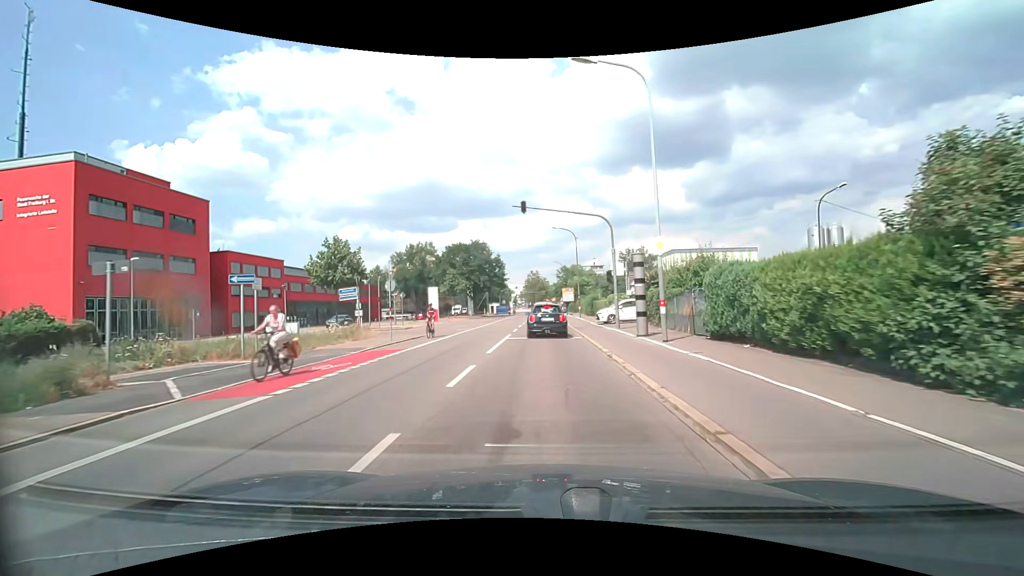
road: secondary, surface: asphalt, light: Day
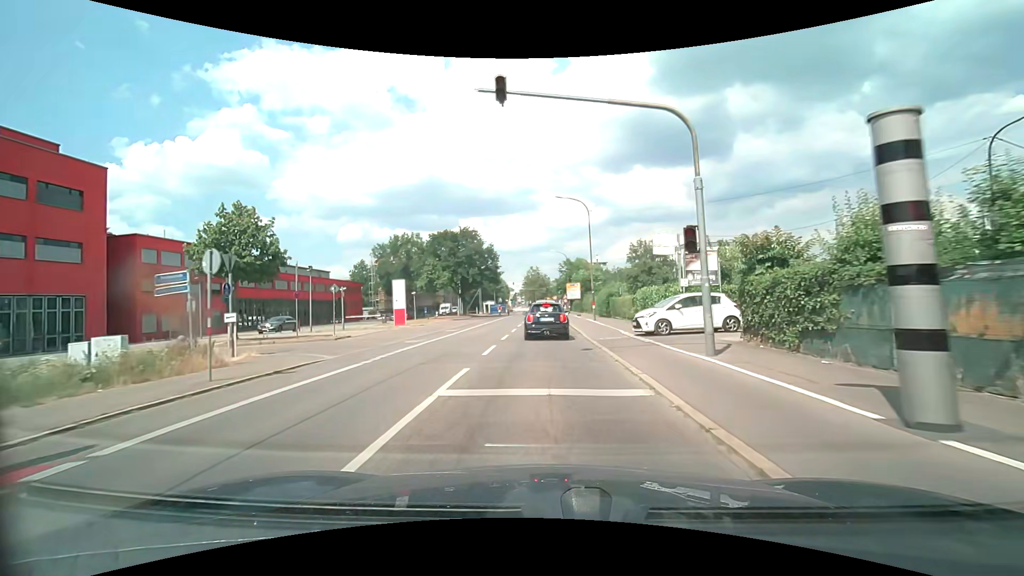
(0.0, +13.5) m; 0°
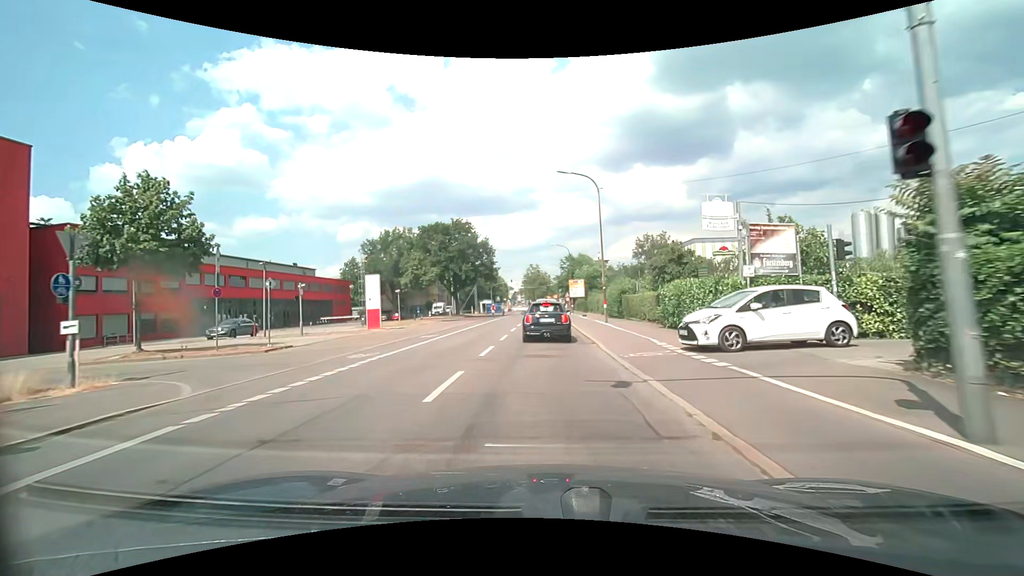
(0.0, +6.6) m; 0°
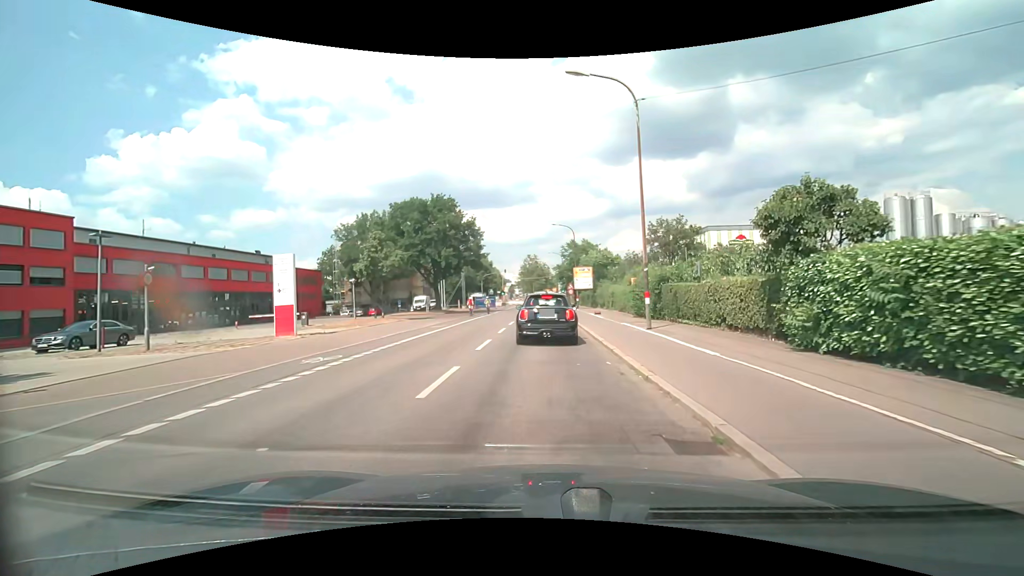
(-0.1, +12.1) m; 0°
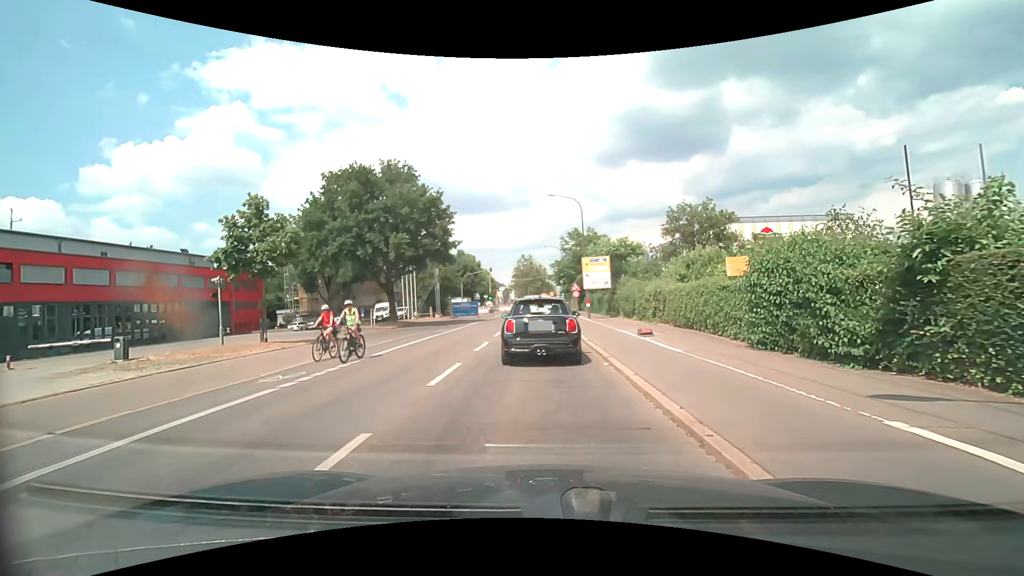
(0.0, +16.0) m; +1°
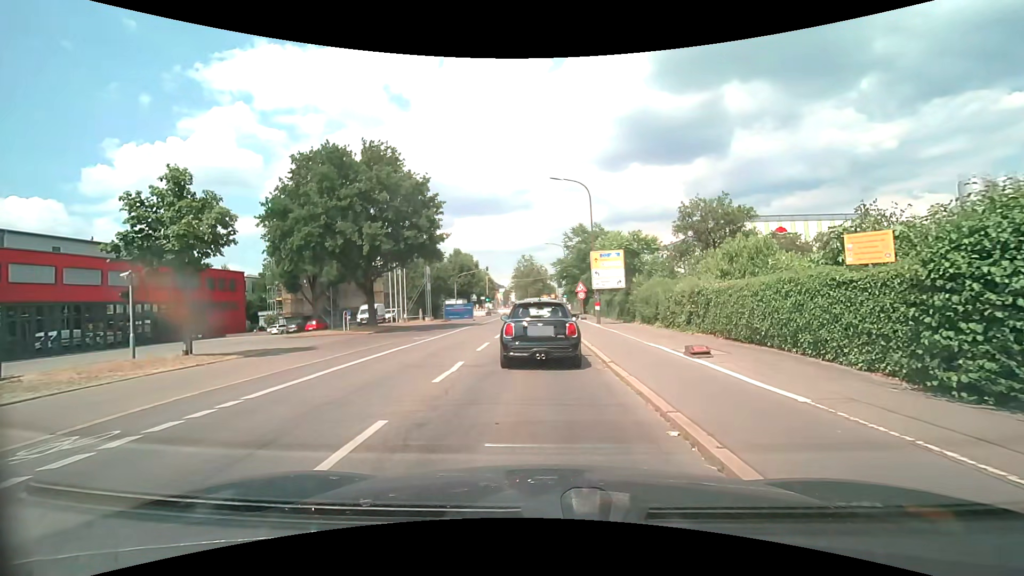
(-0.1, +5.4) m; -2°
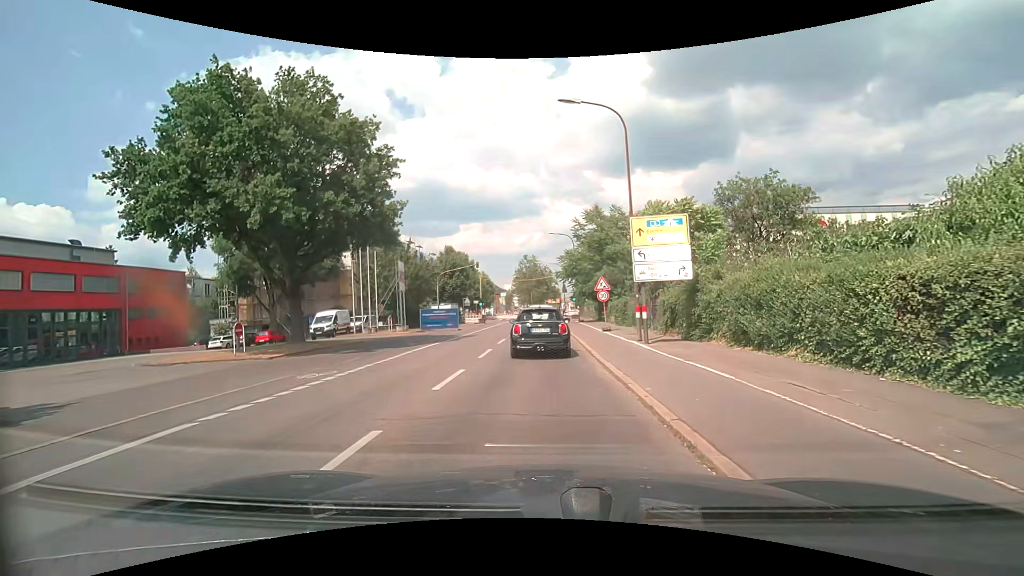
(0.0, +12.2) m; 0°
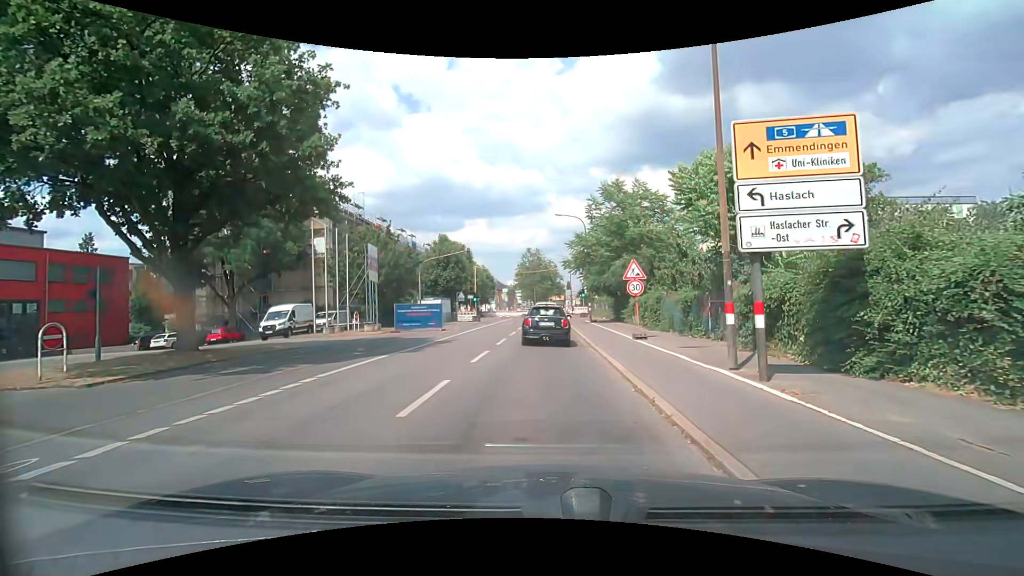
(0.0, +8.5) m; +1°
